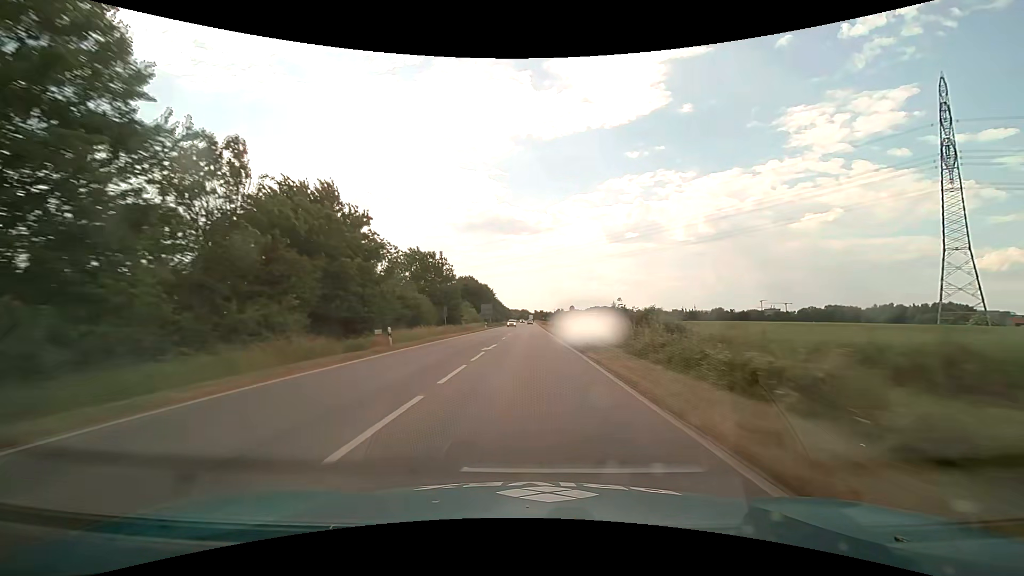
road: primary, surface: asphalt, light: Day
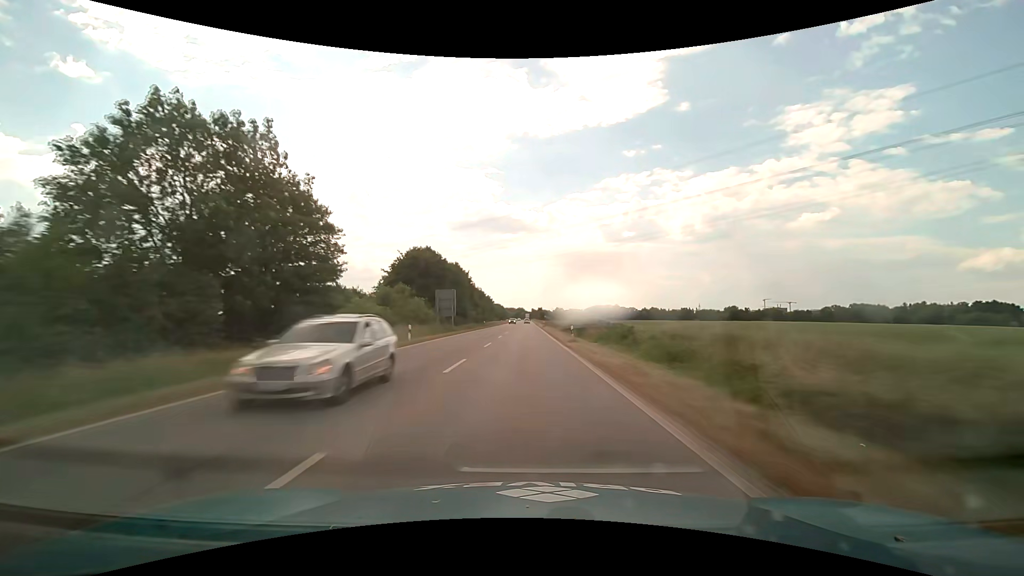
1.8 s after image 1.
(+0.3, +45.4) m; +1°
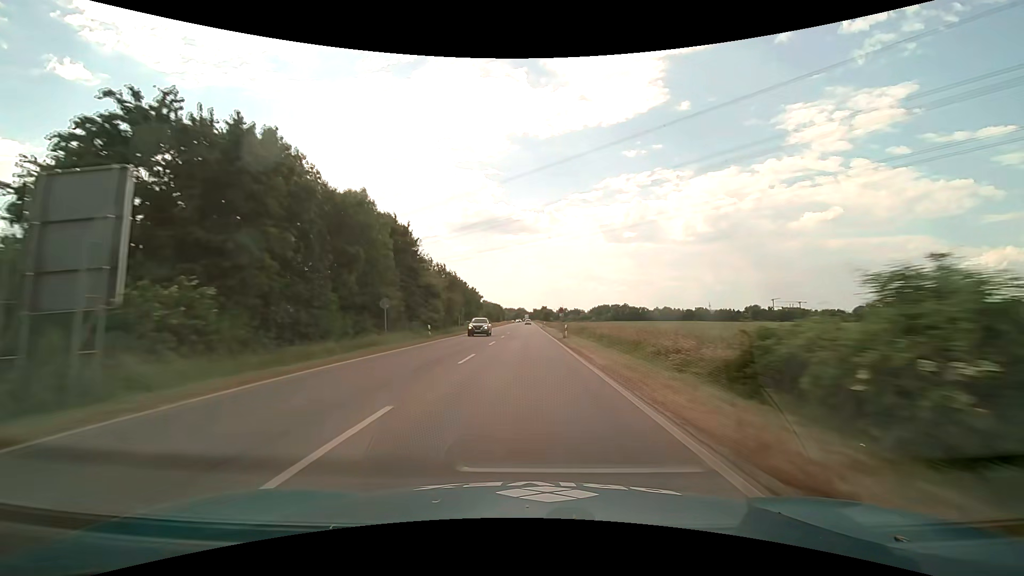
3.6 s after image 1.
(-0.1, +44.4) m; 0°
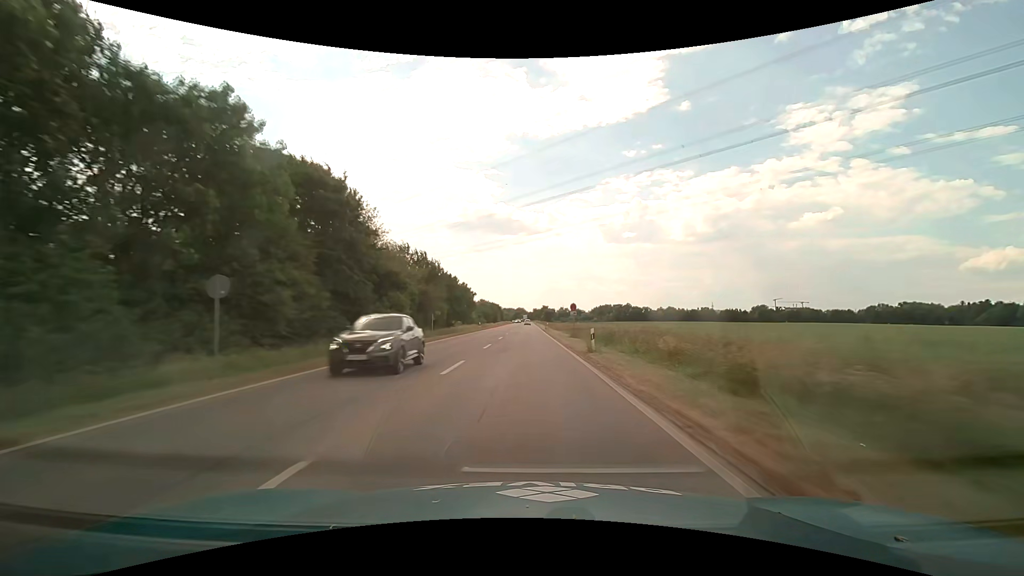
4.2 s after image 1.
(0.0, +14.7) m; 0°
(0, +10) (0, +20) (0, +30) (0, +40) (0, +50) (0, +60) (0, +70) (0, +80) (0, +90) (0, +100) m
